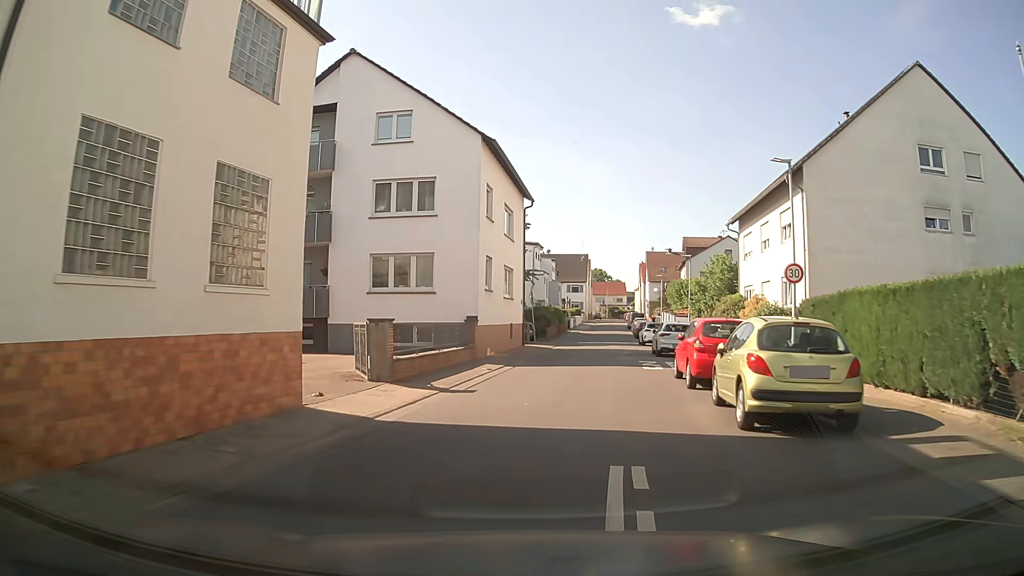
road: unclassified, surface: asphalt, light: Day
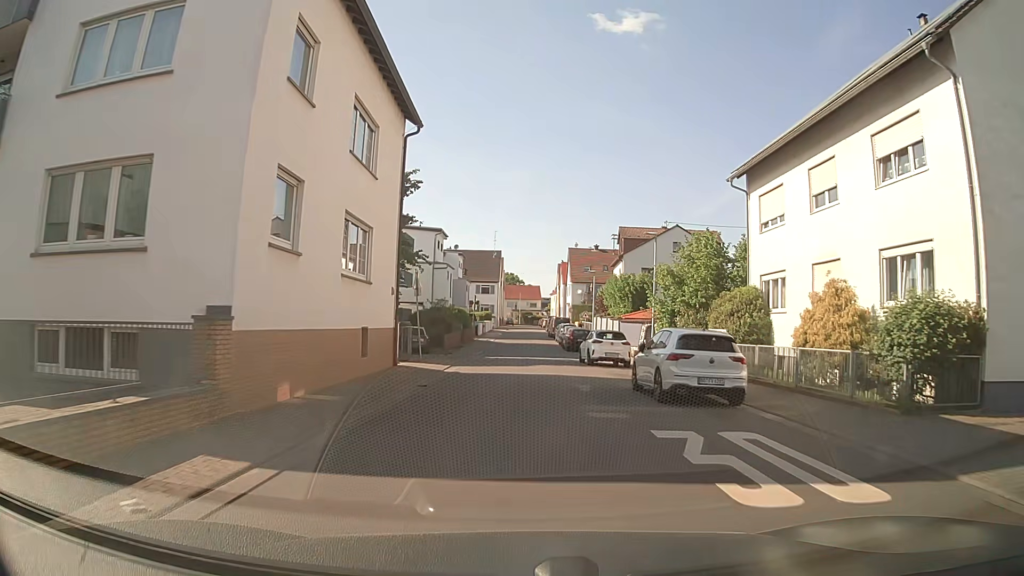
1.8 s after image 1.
(+0.2, +15.1) m; +3°
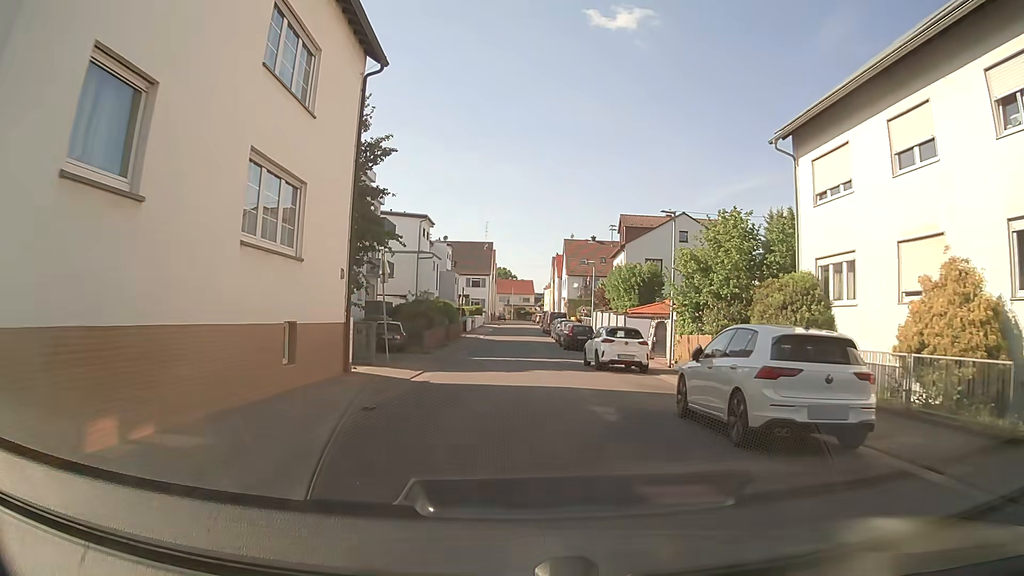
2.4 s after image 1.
(+0.1, +5.2) m; +1°
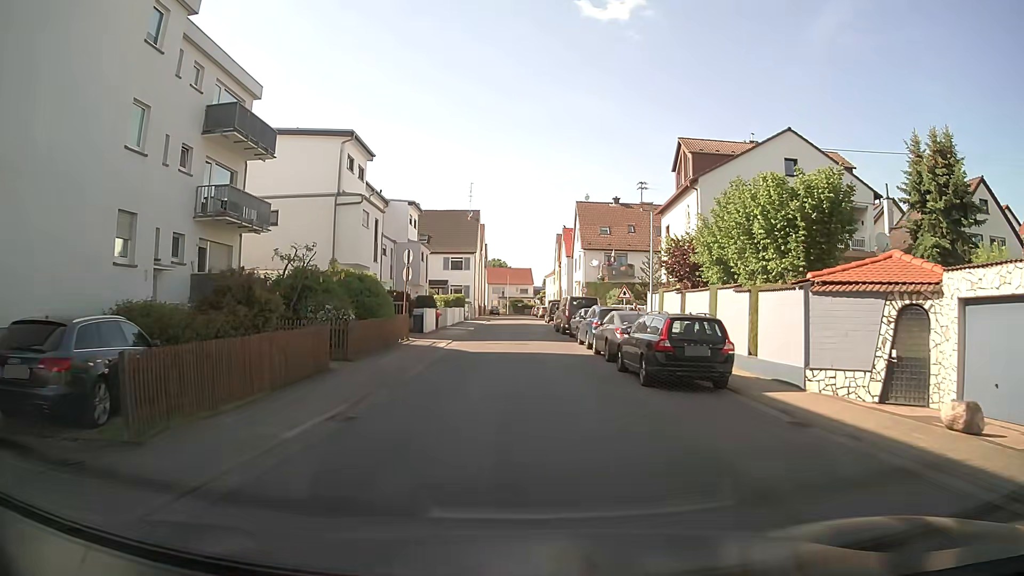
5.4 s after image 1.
(-0.1, +24.8) m; +1°
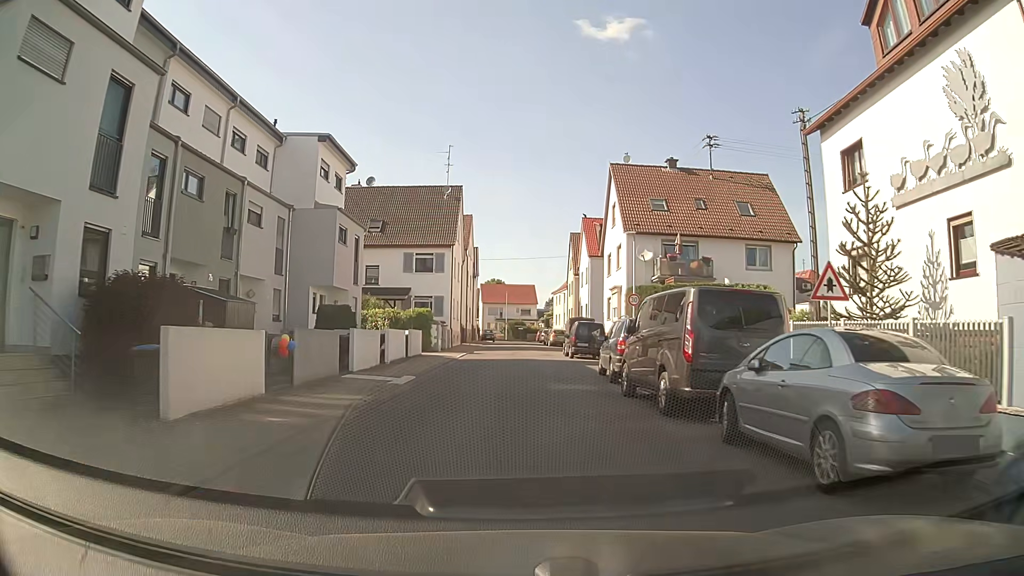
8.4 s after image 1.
(-0.2, +24.6) m; 0°
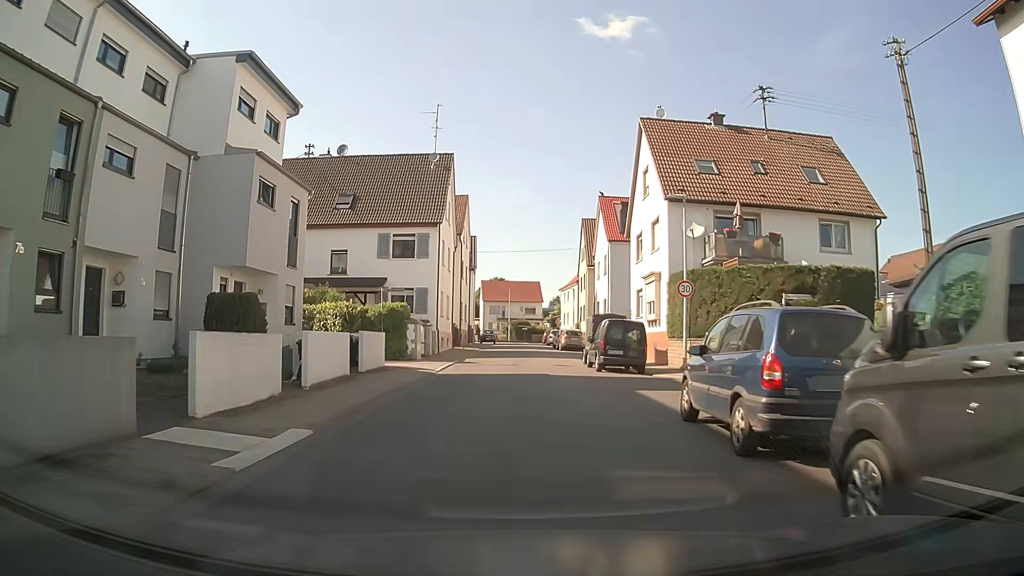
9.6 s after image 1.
(0.0, +9.6) m; +1°
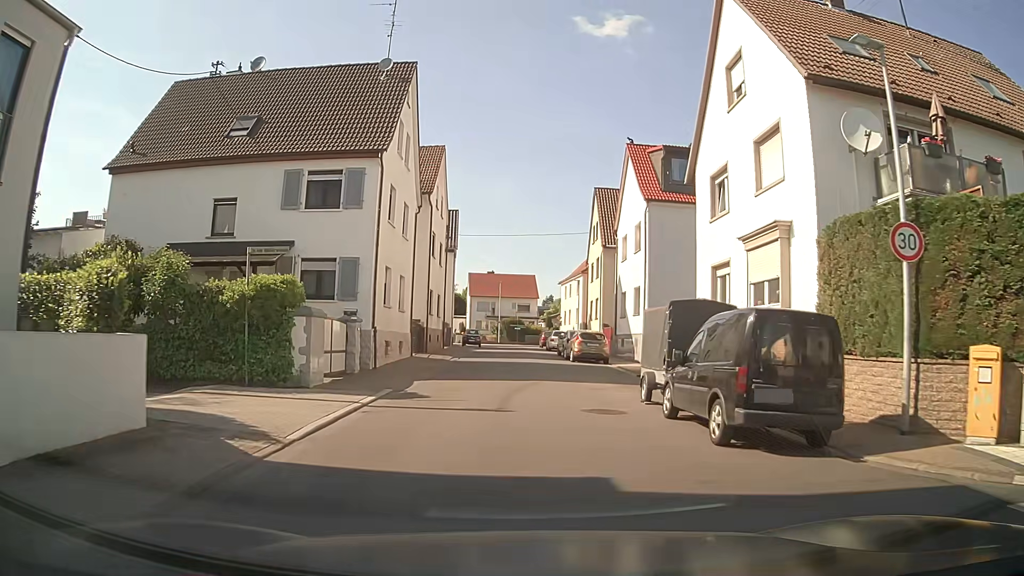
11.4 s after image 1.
(-0.3, +14.5) m; -1°
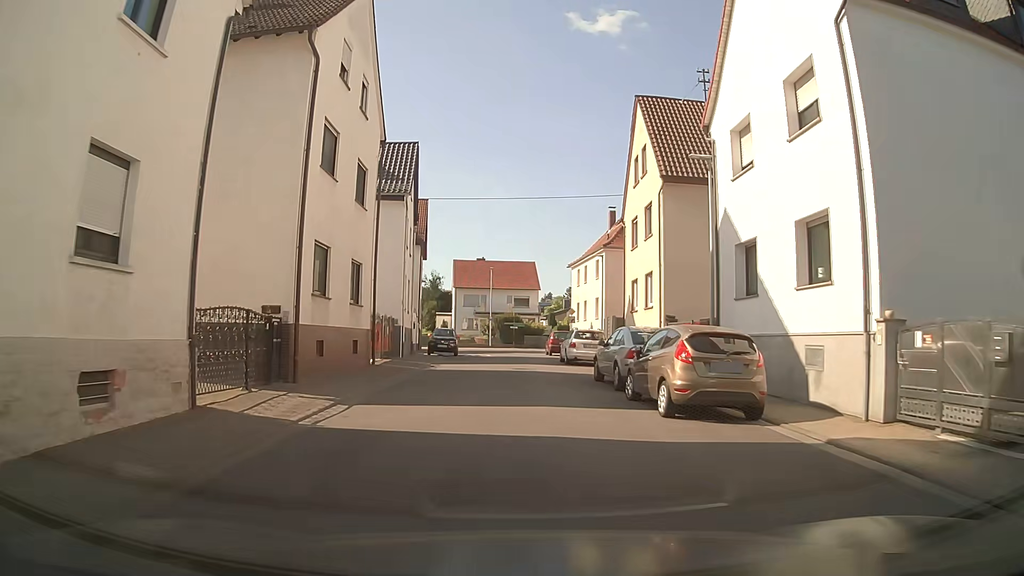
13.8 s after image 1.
(+0.2, +19.7) m; +1°
(0, +10) (0, +20) (0, +30) (-1, +40) (-1, +50) (+1, +60) (+9, +65) (+19, +66) (+29, +67) (+39, +69) m
